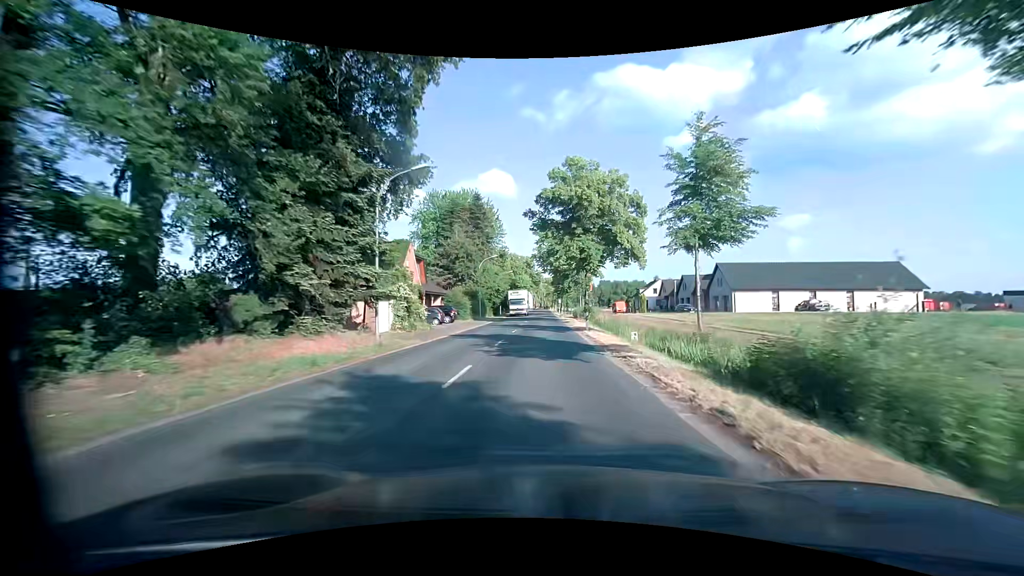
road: secondary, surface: asphalt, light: Day
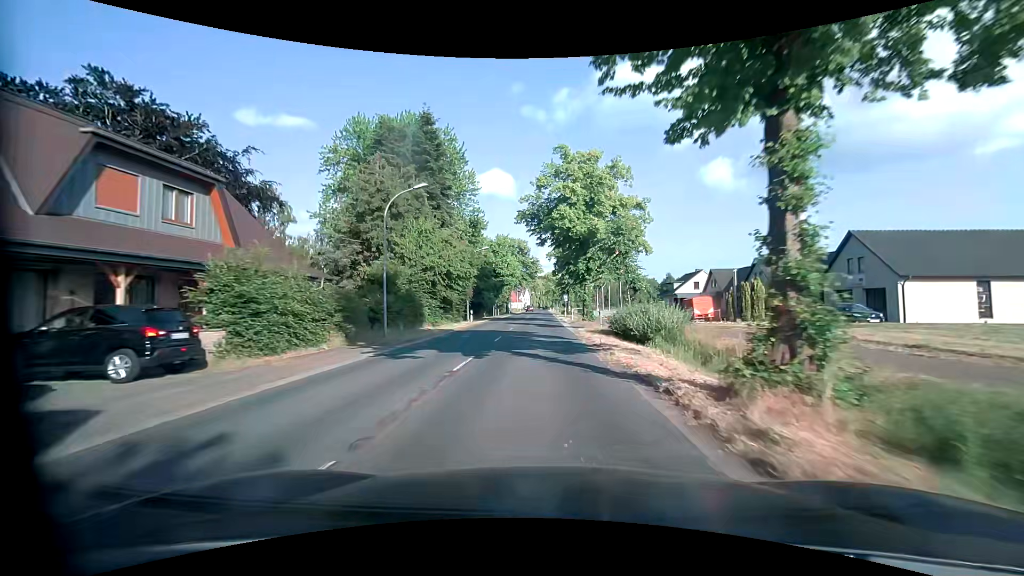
(0.0, +34.0) m; 0°
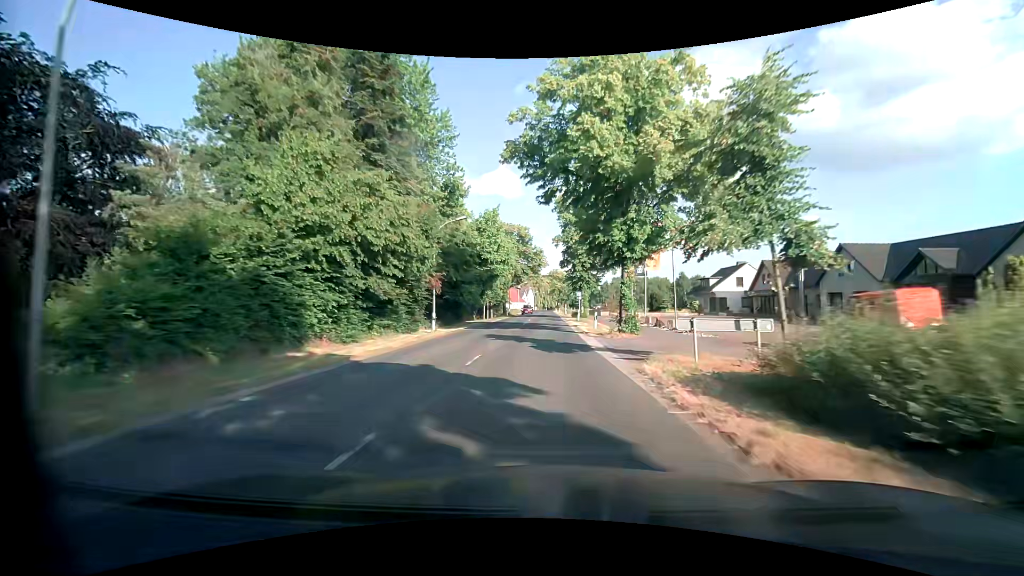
(0.0, +17.0) m; -1°
